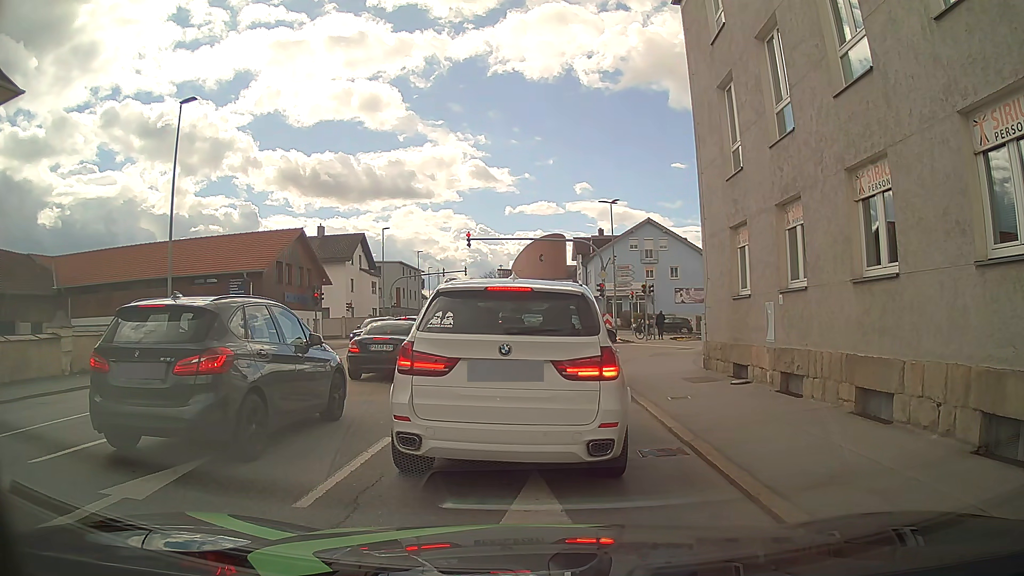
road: tertiary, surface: asphalt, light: Day
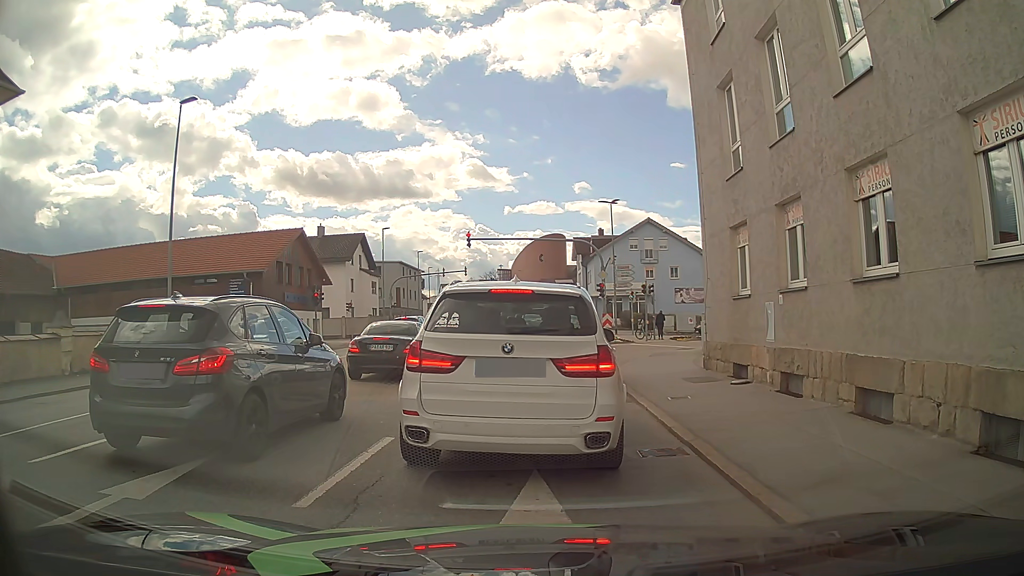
(0.0, 0.0) m; 0°
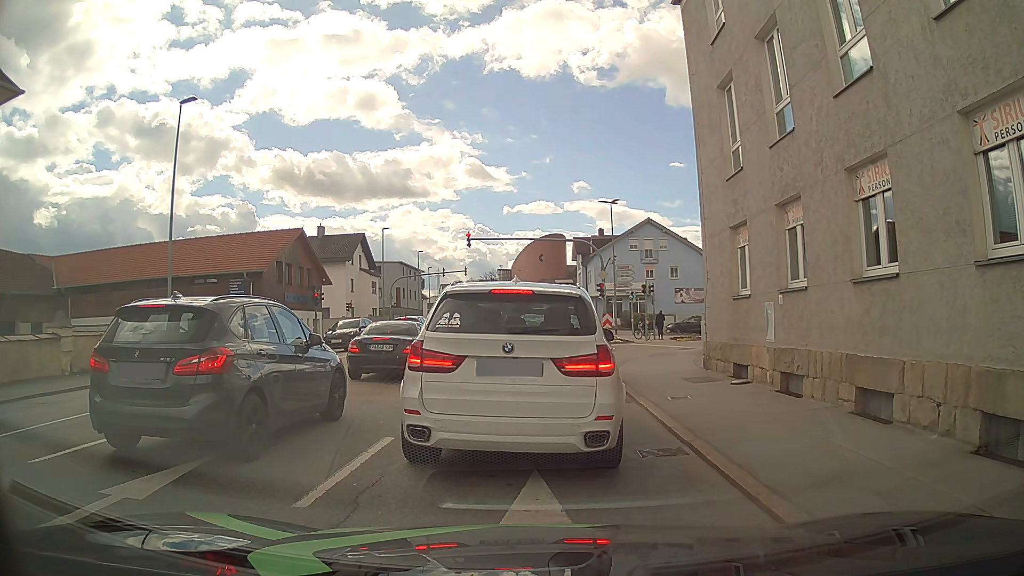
(0.0, 0.0) m; 0°
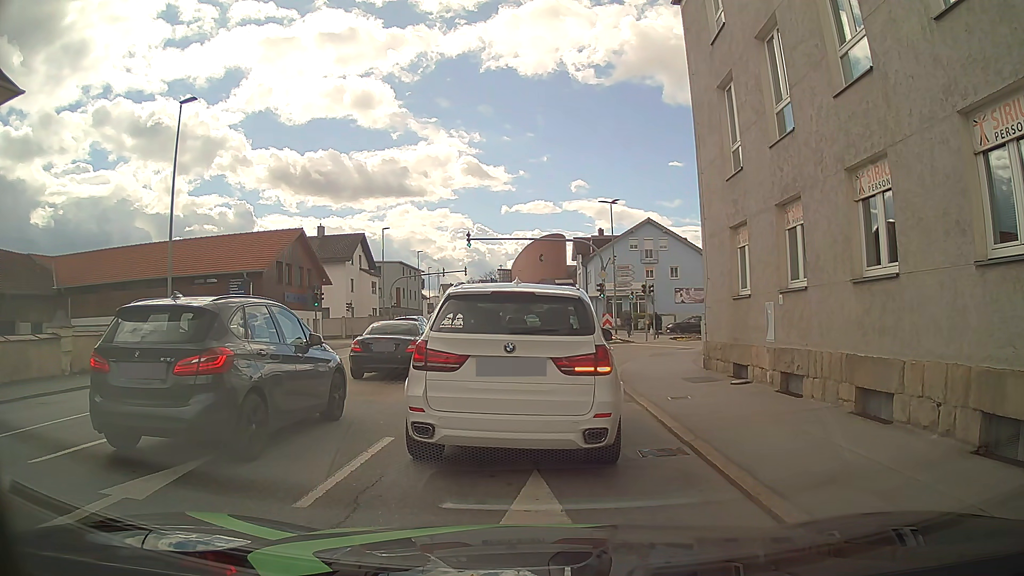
(0.0, 0.0) m; 0°
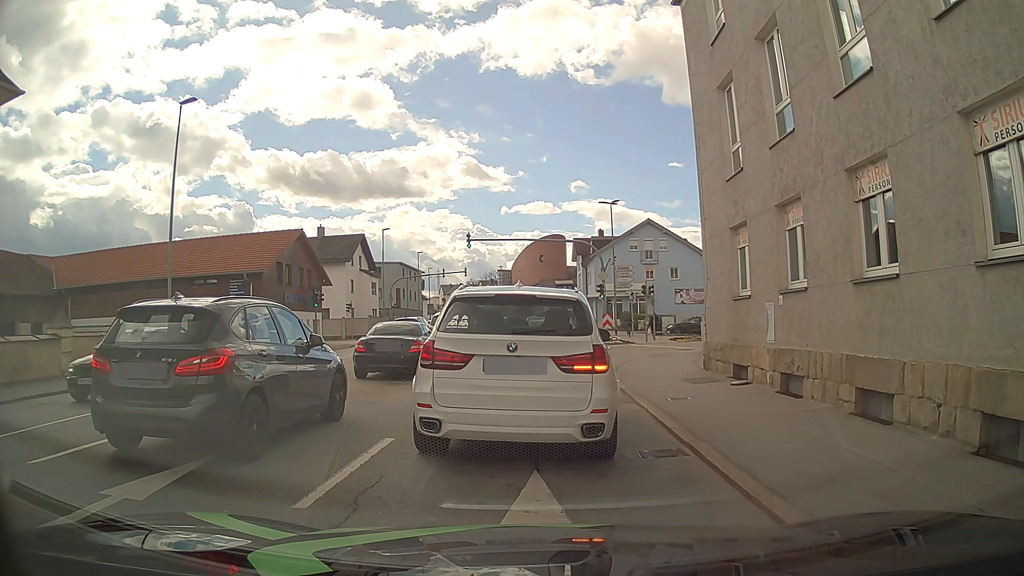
(0.0, 0.0) m; 0°
